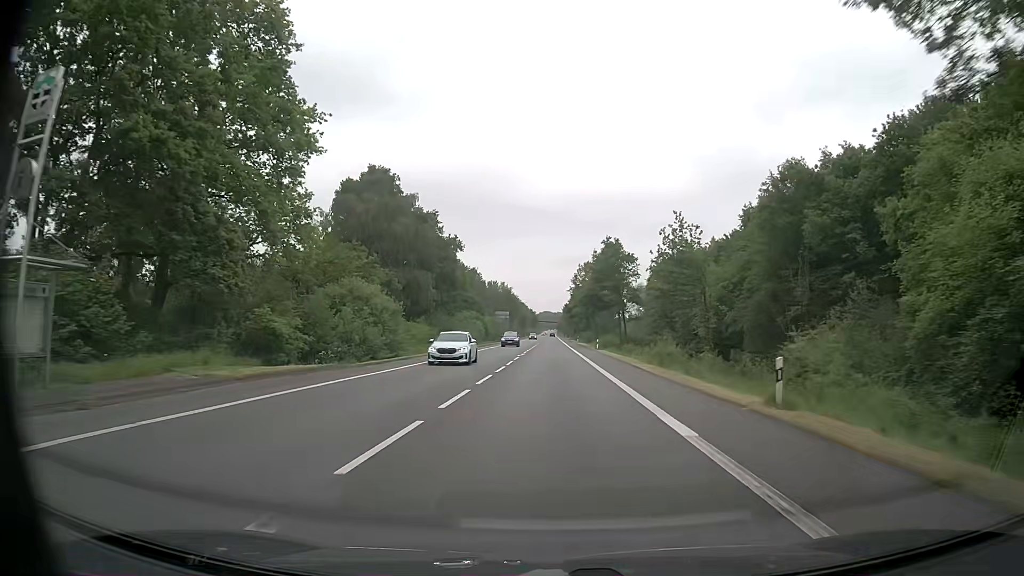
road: primary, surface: asphalt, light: Day
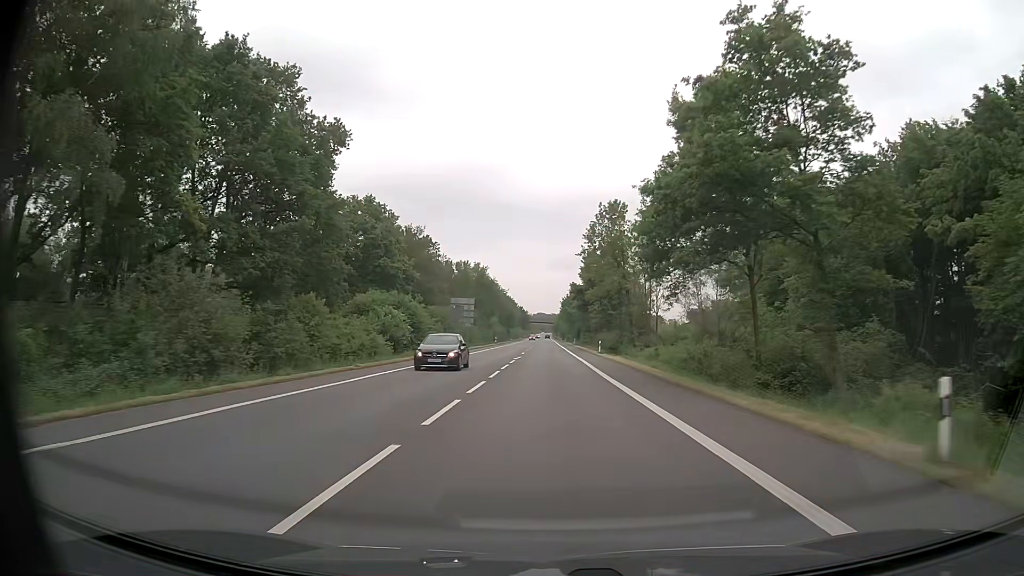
(+0.1, +56.4) m; 0°
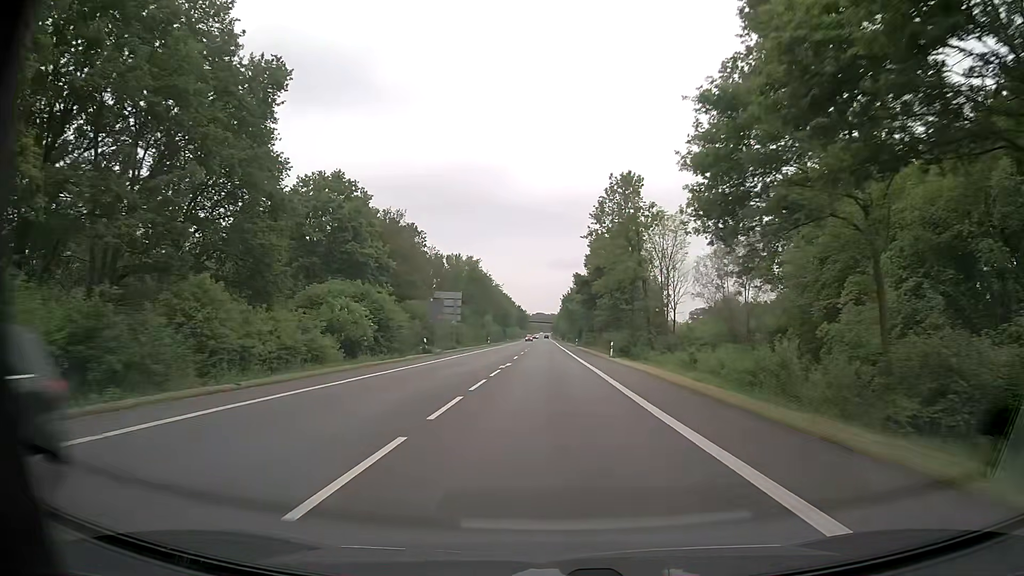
(0.0, +11.3) m; 0°
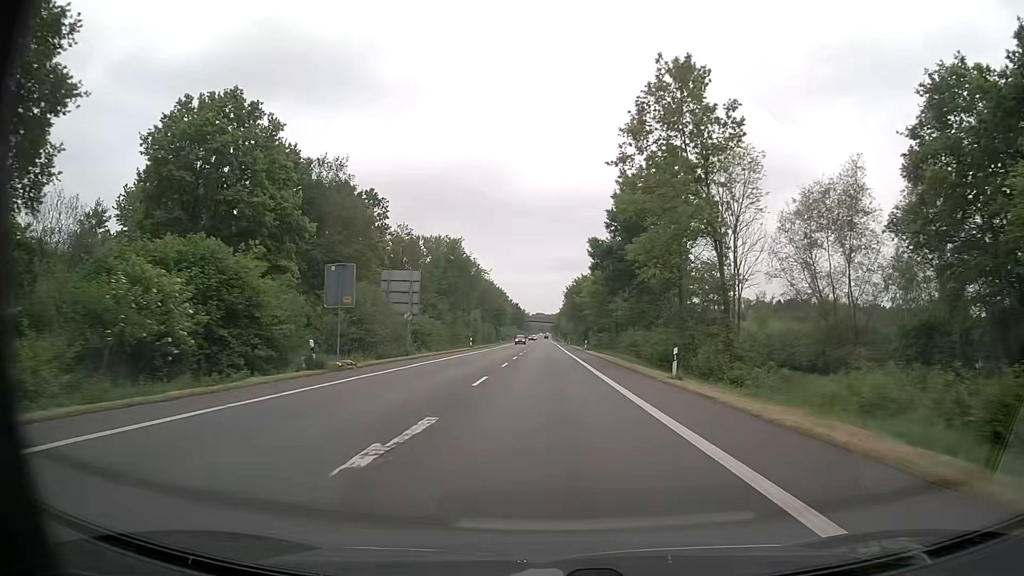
(0.0, +22.8) m; 0°
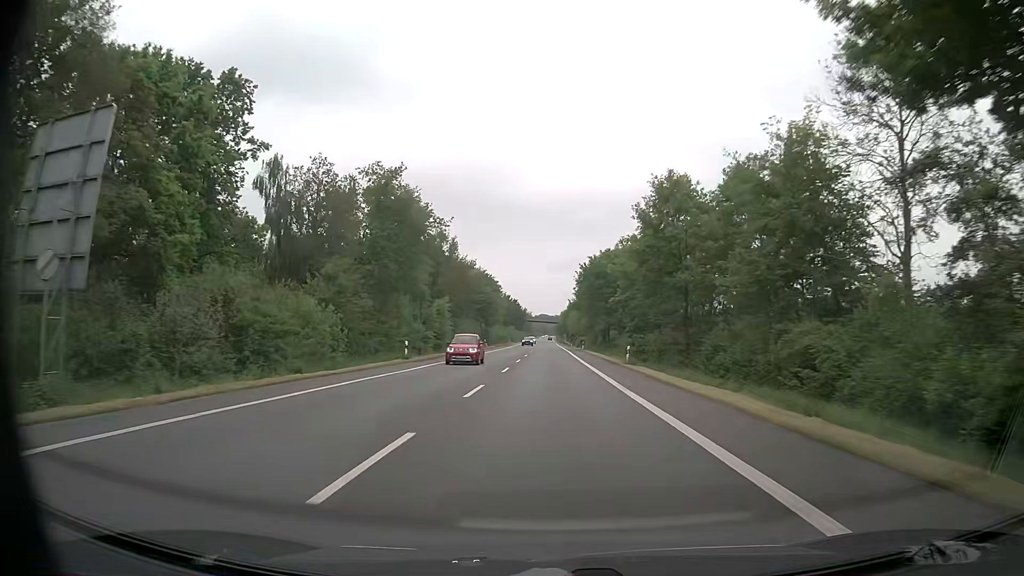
(-0.1, +35.8) m; 0°
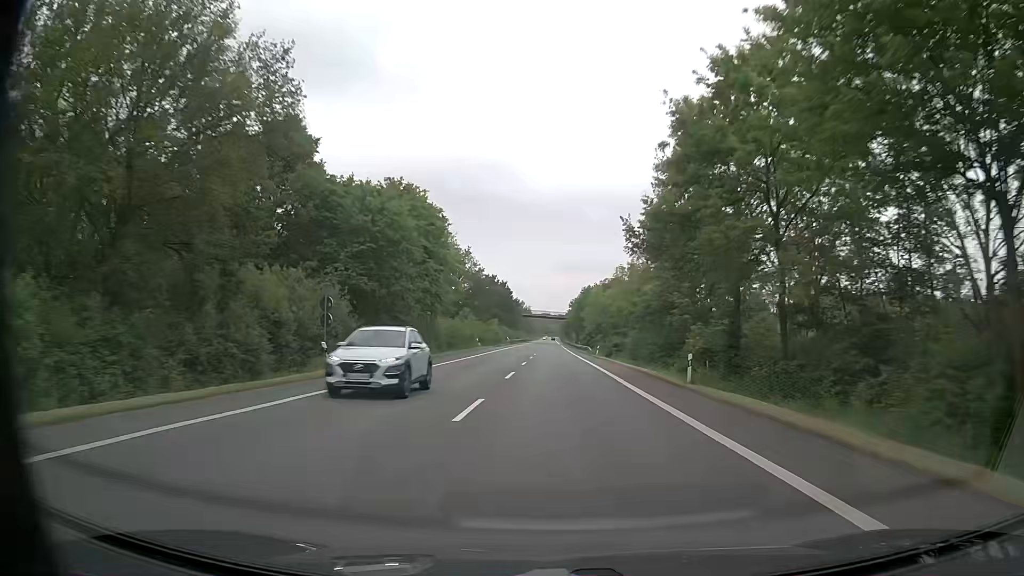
(-0.7, +65.3) m; -1°
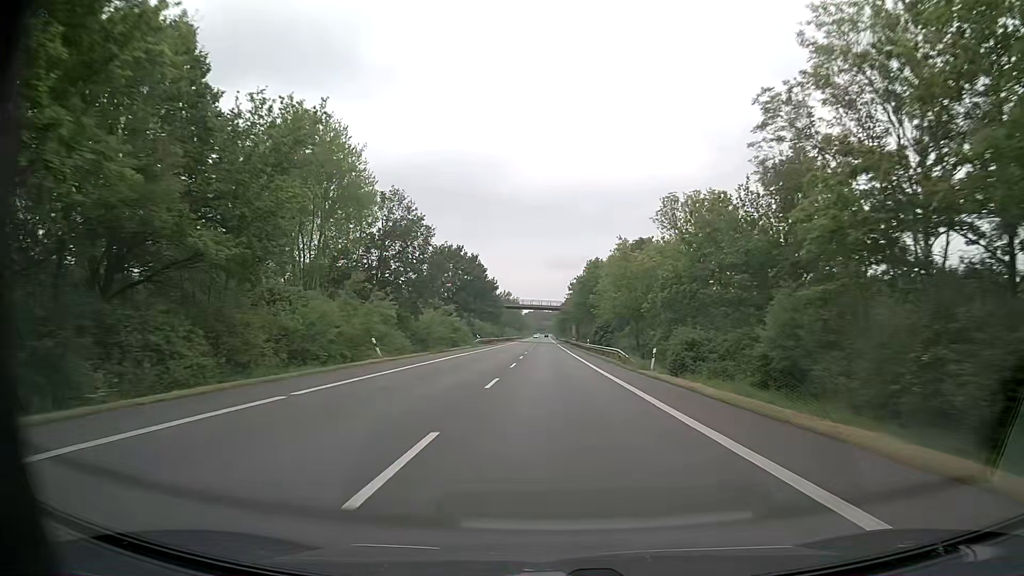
(+0.2, +42.3) m; +1°
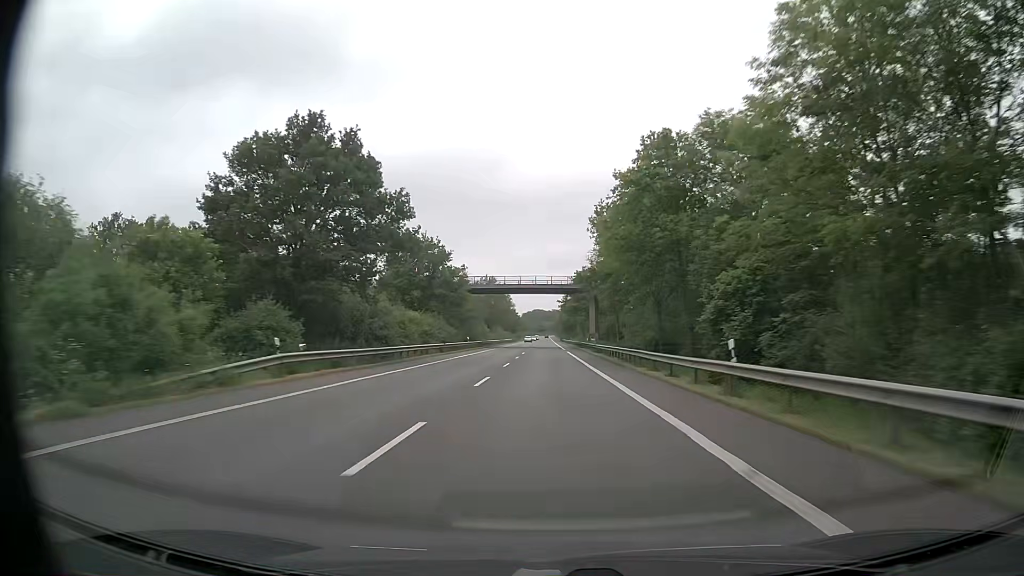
(0.0, +59.9) m; 0°
(0, +10) (0, +20) (0, +30) (0, +40) (0, +50) (0, +60) (0, +70) (-1, +80) (-1, +90) (-1, +100) m
